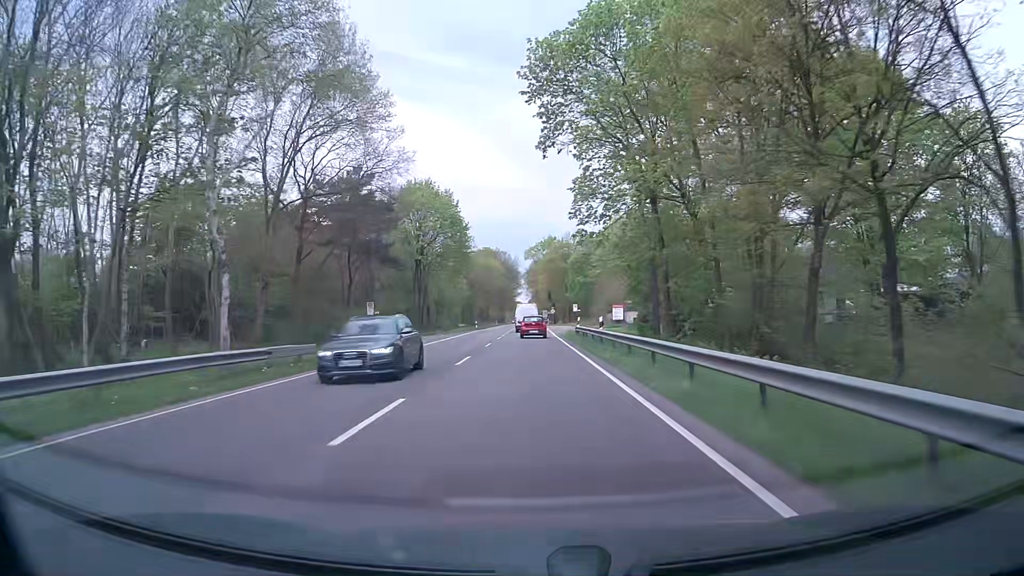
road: primary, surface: asphalt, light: Day
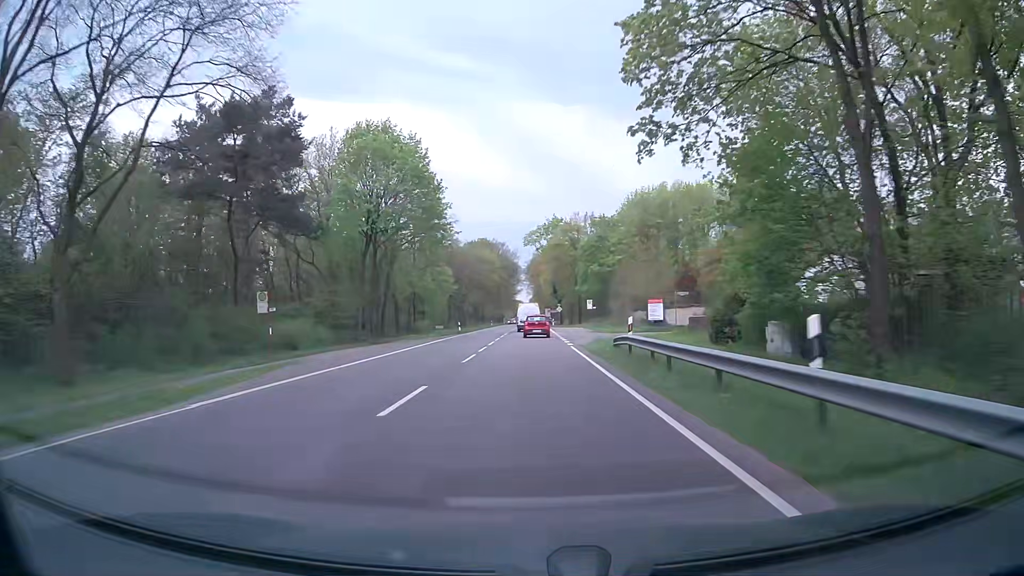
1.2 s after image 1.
(0.0, +21.9) m; 0°
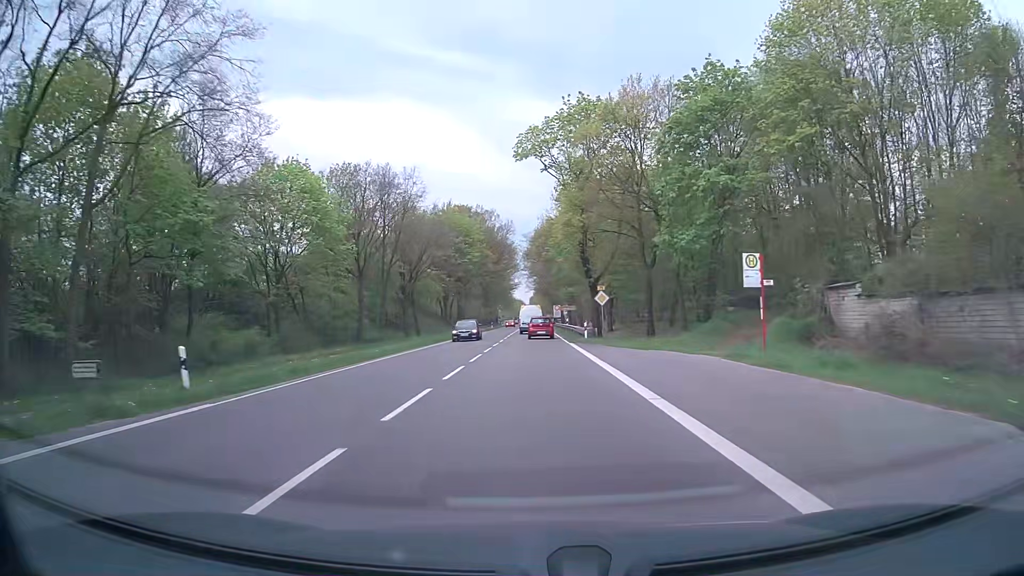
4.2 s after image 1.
(-0.3, +54.2) m; 0°
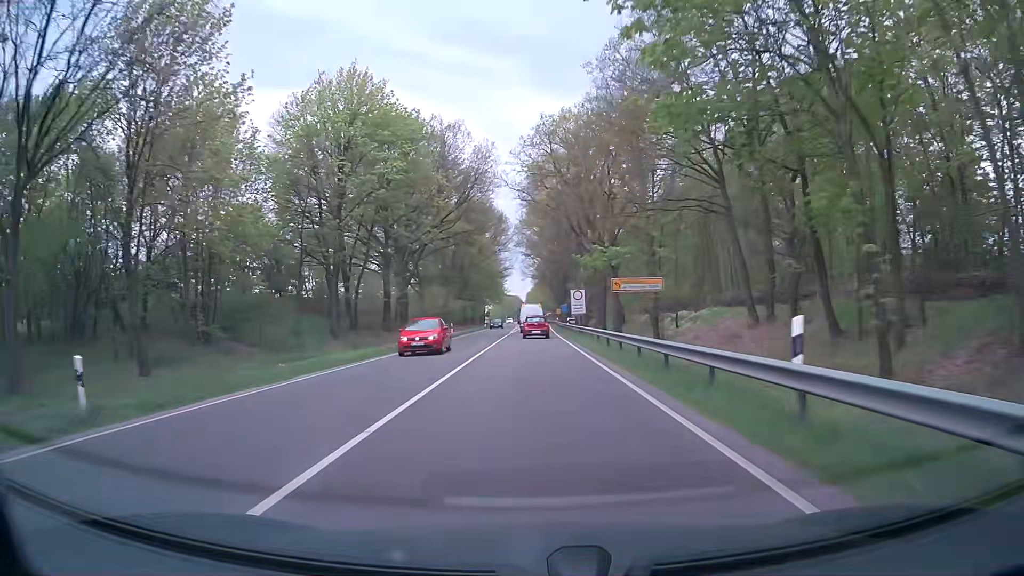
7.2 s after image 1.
(+0.1, +53.9) m; 0°
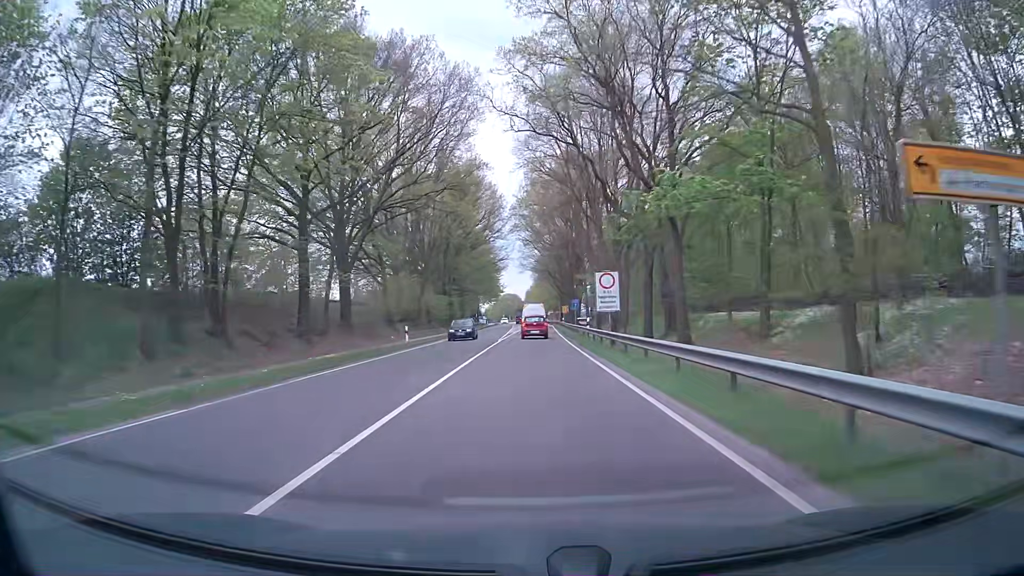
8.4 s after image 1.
(+0.1, +21.4) m; 0°
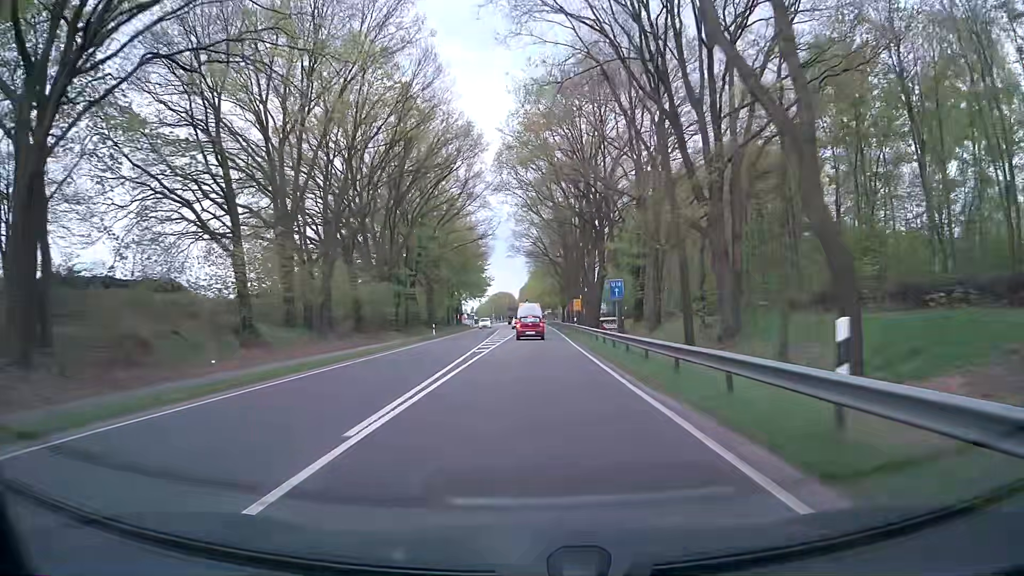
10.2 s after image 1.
(+0.3, +32.0) m; +1°
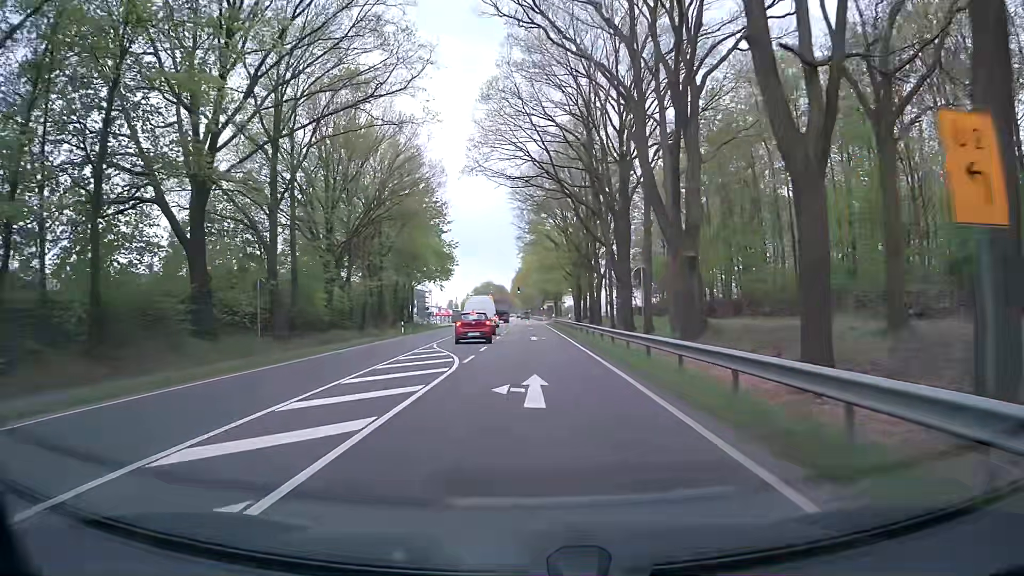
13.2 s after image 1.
(+0.5, +52.1) m; 0°
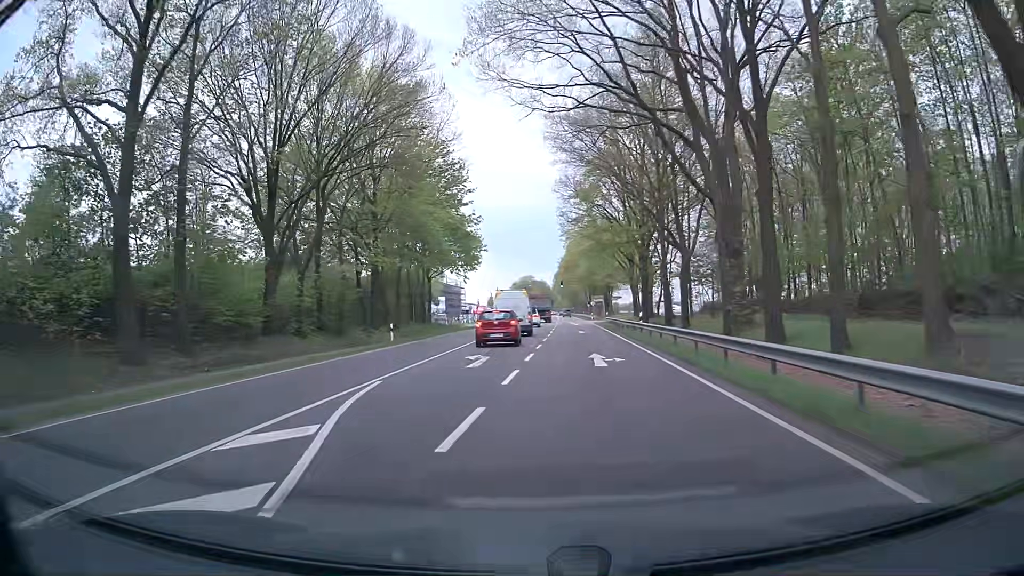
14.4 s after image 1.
(-0.4, +17.7) m; -3°
